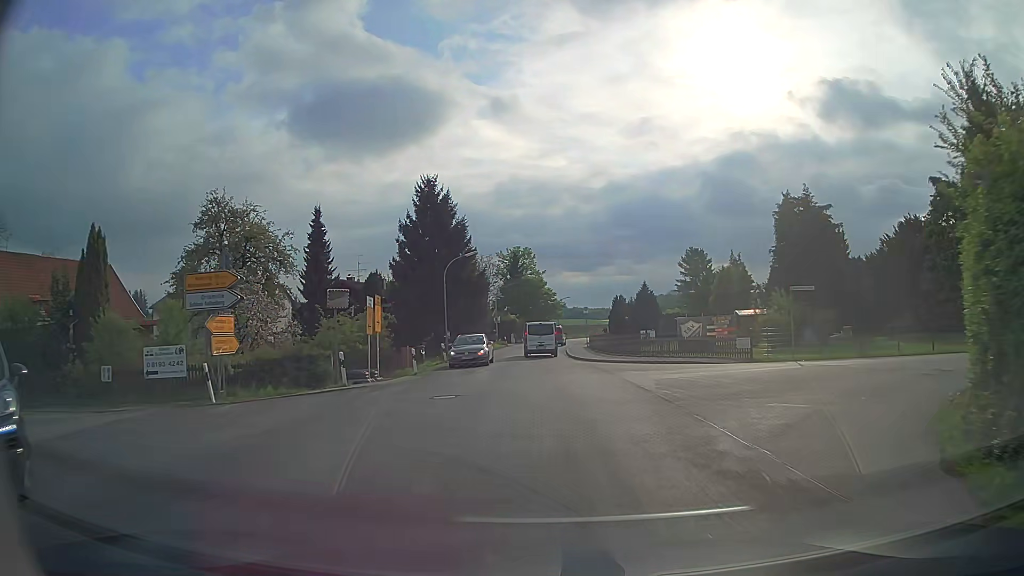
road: secondary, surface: asphalt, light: Day
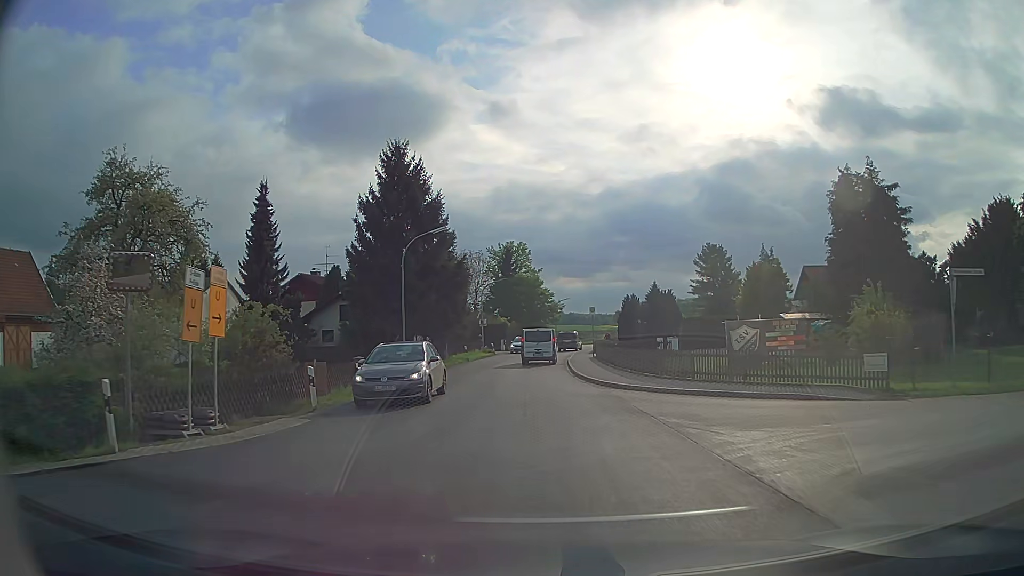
(+0.1, +11.6) m; +1°
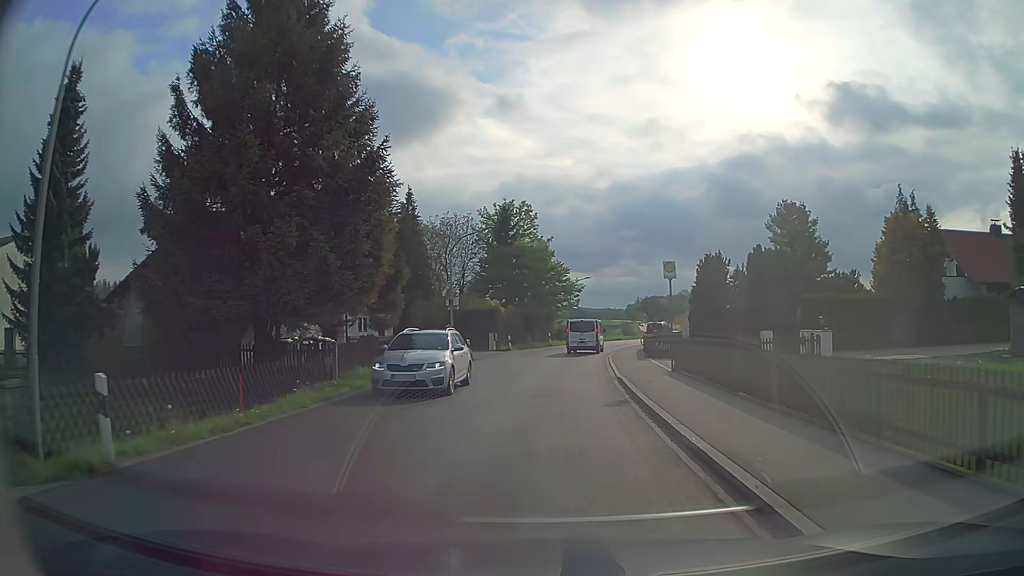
(-0.4, +24.1) m; -1°
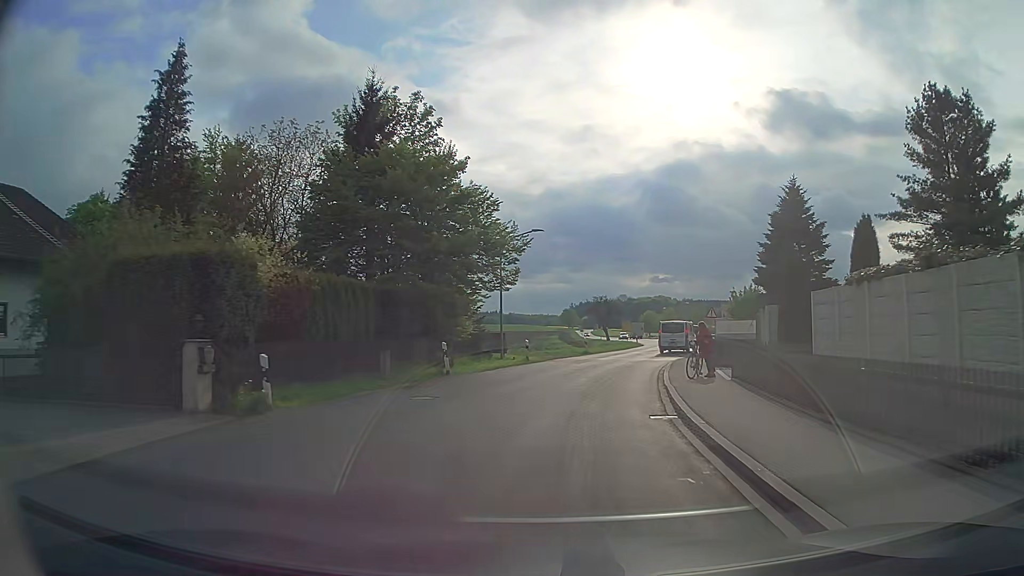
(+1.2, +32.5) m; +6°
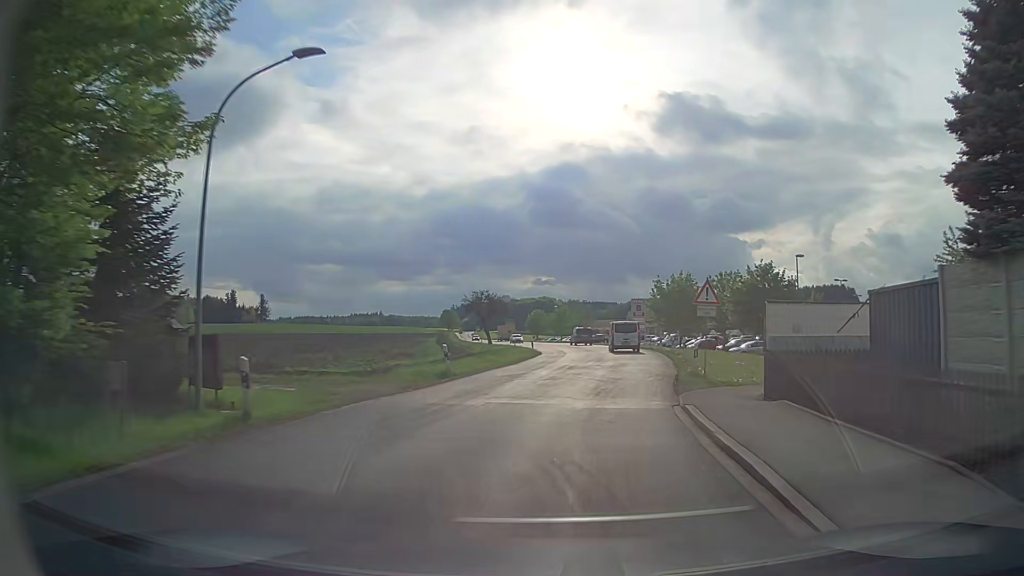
(+1.7, +21.0) m; +10°
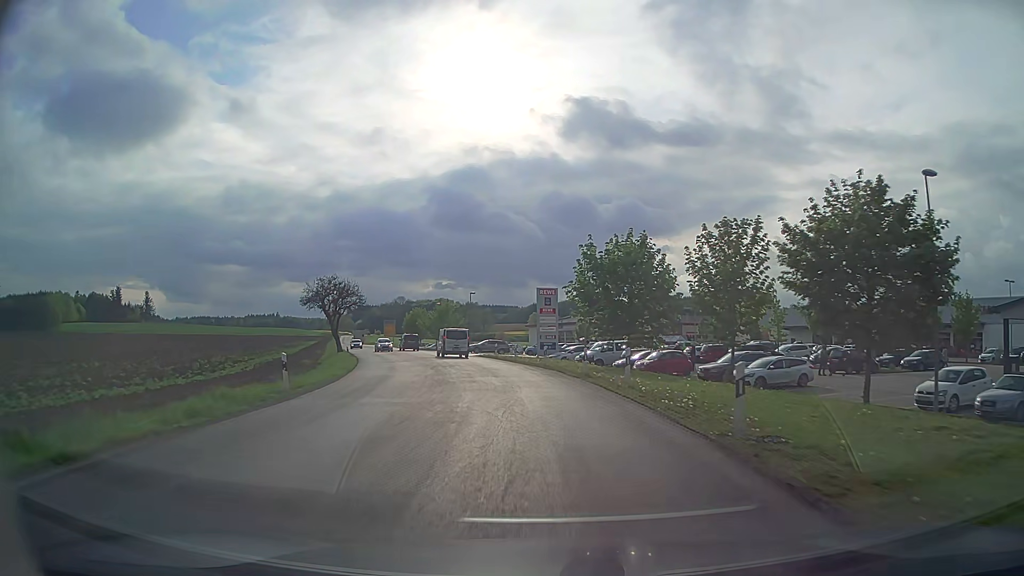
(+3.2, +29.2) m; +9°
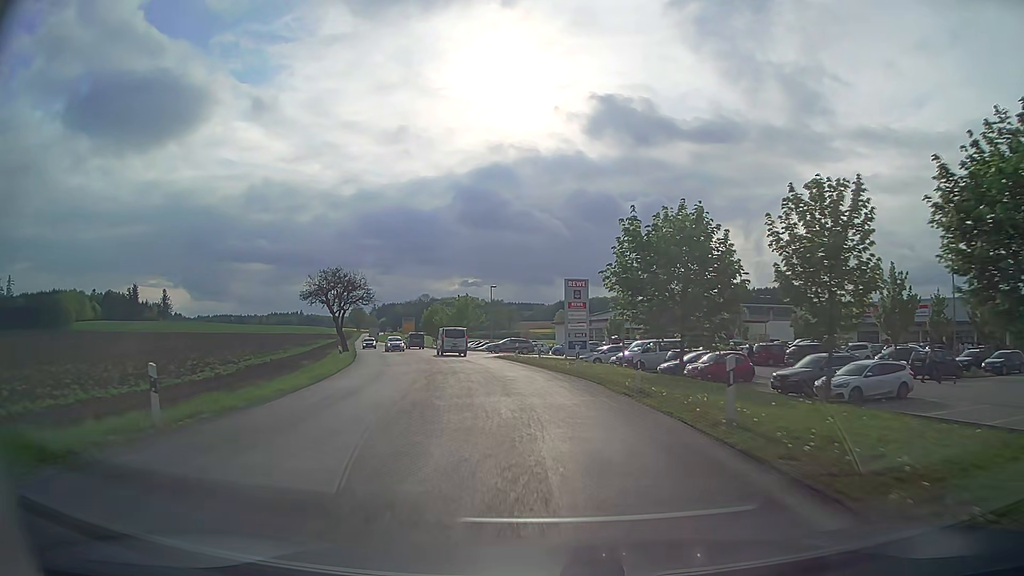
(-0.2, +7.6) m; -3°
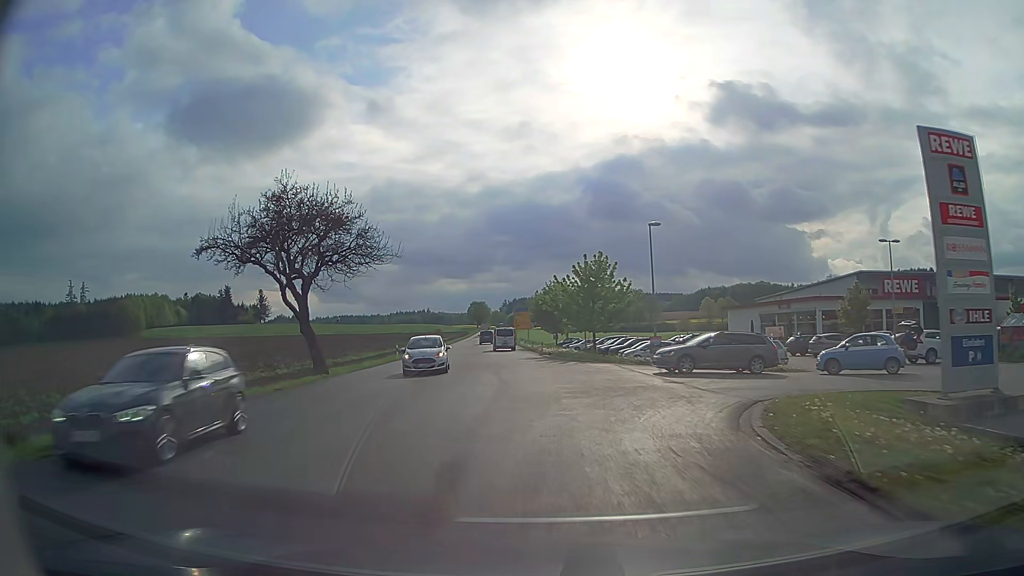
(-4.1, +38.8) m; -11°
(0, +10) (-1, +20) (-1, +30) (-2, +40) (-3, +50) (-4, +60) (-5, +70) (-6, +80) (-7, +90) (-8, +100) m
